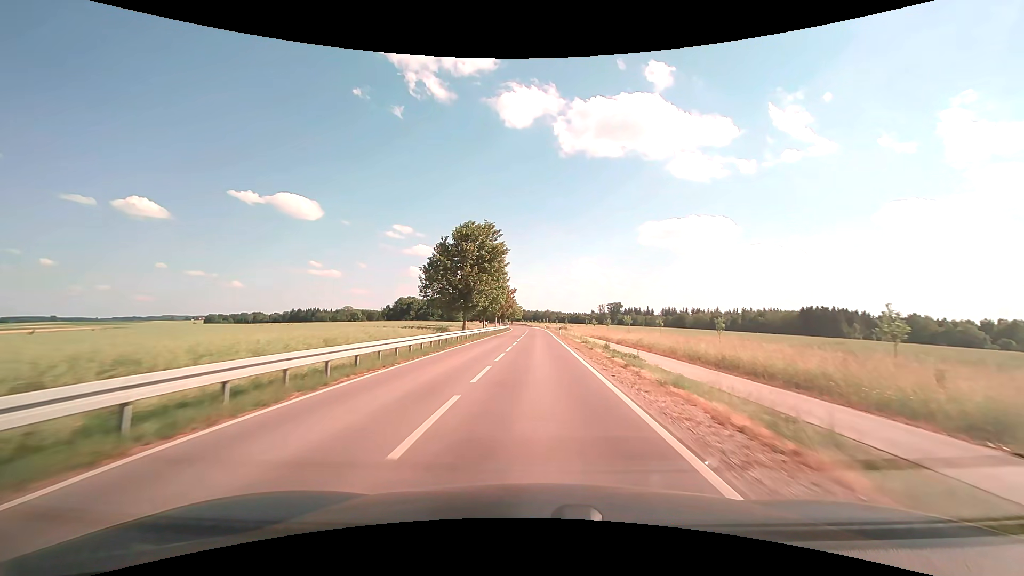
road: tertiary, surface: asphalt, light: Day
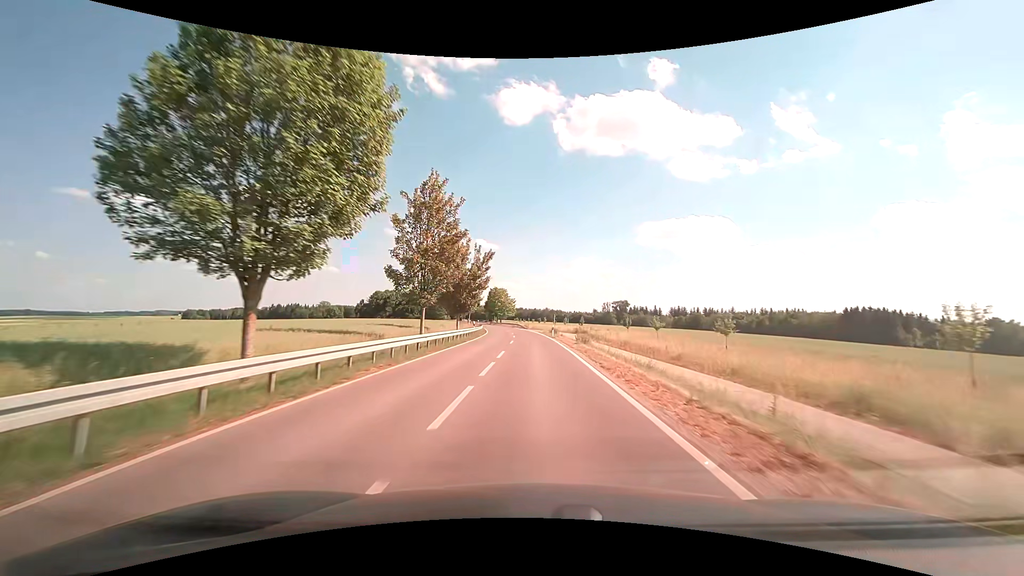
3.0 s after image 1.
(+0.2, +53.0) m; 0°
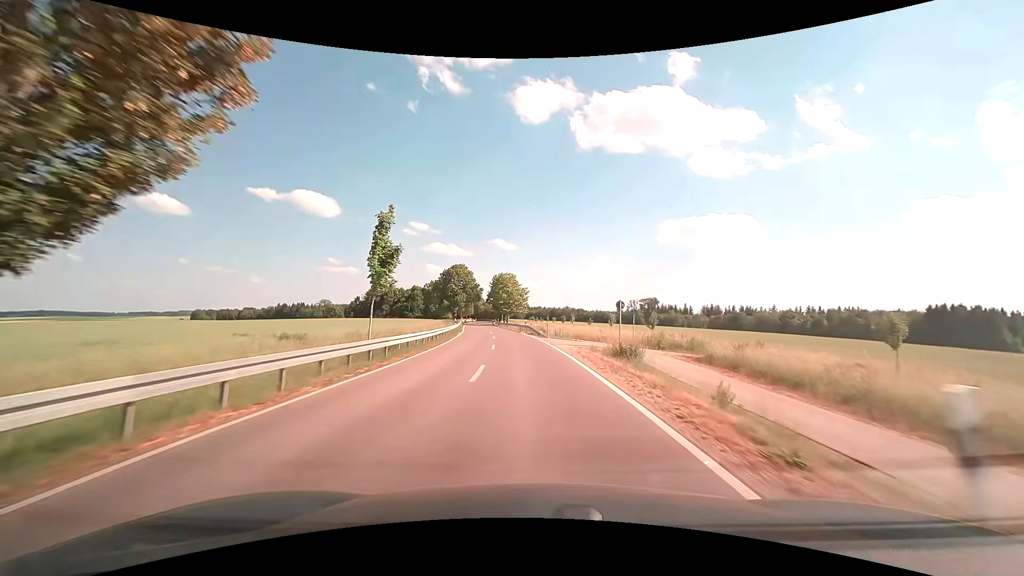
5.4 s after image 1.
(-0.4, +43.6) m; -2°
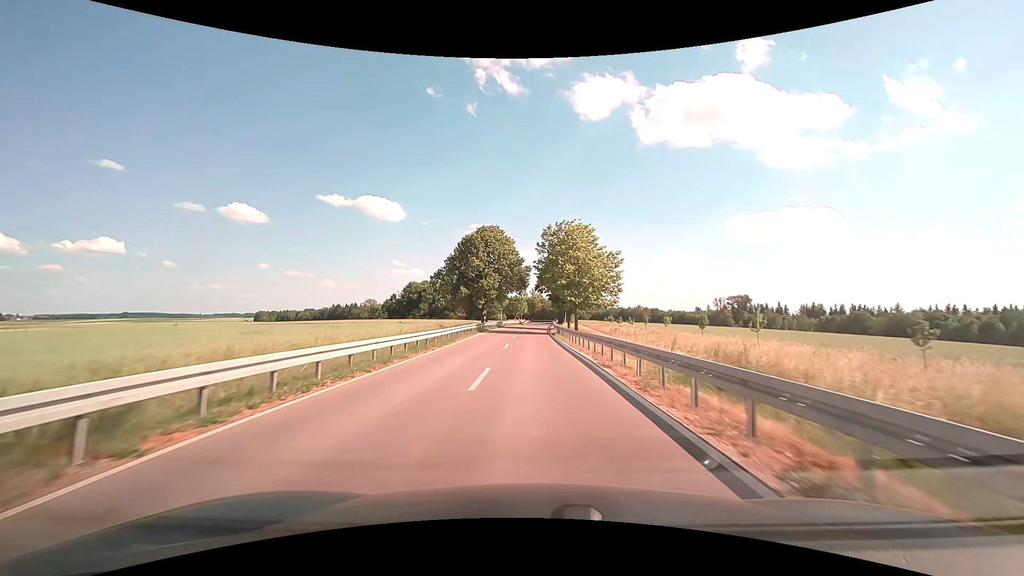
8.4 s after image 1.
(-3.2, +51.3) m; -7°
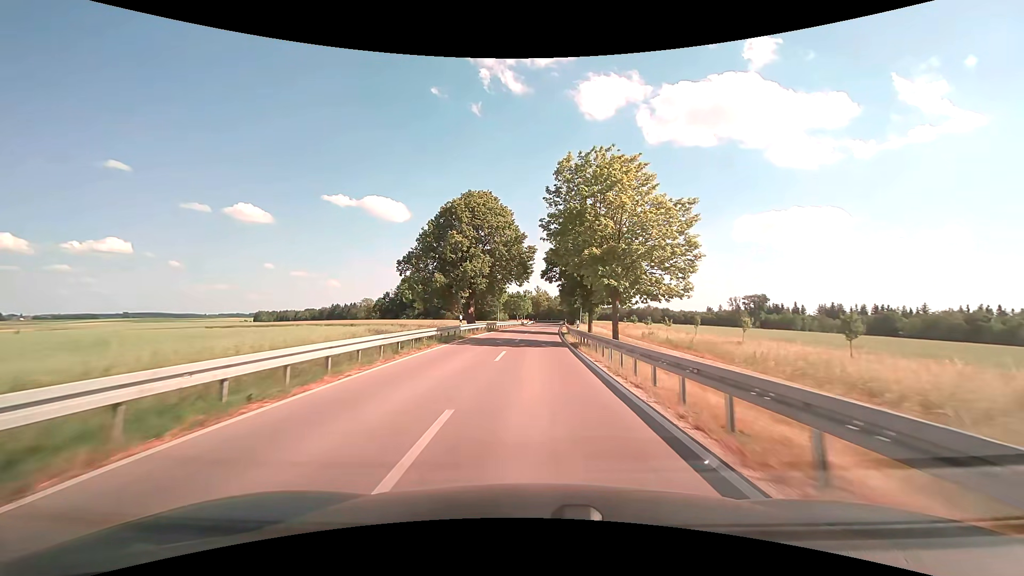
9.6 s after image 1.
(-0.2, +19.5) m; -1°
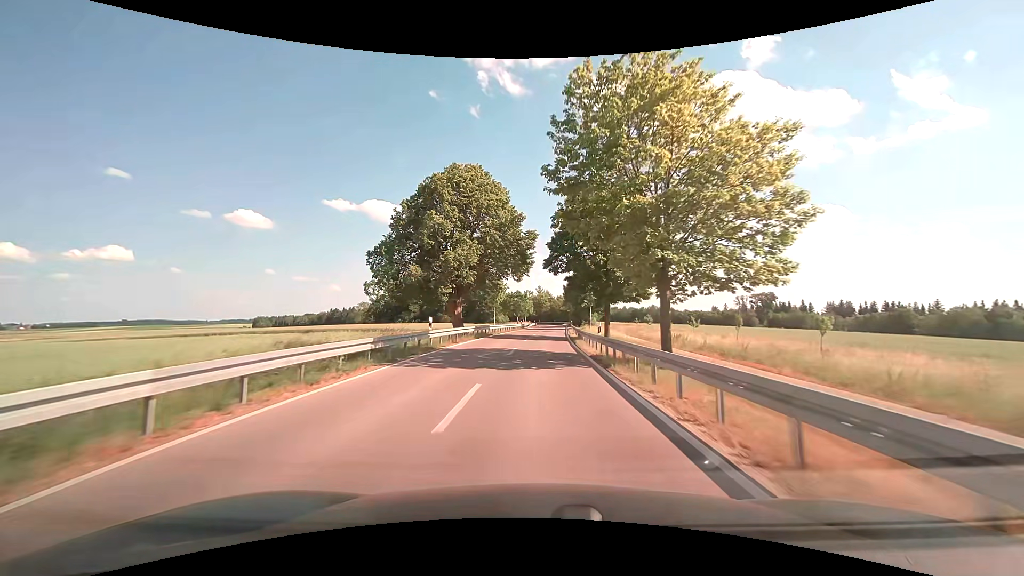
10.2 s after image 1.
(0.0, +9.6) m; 0°
